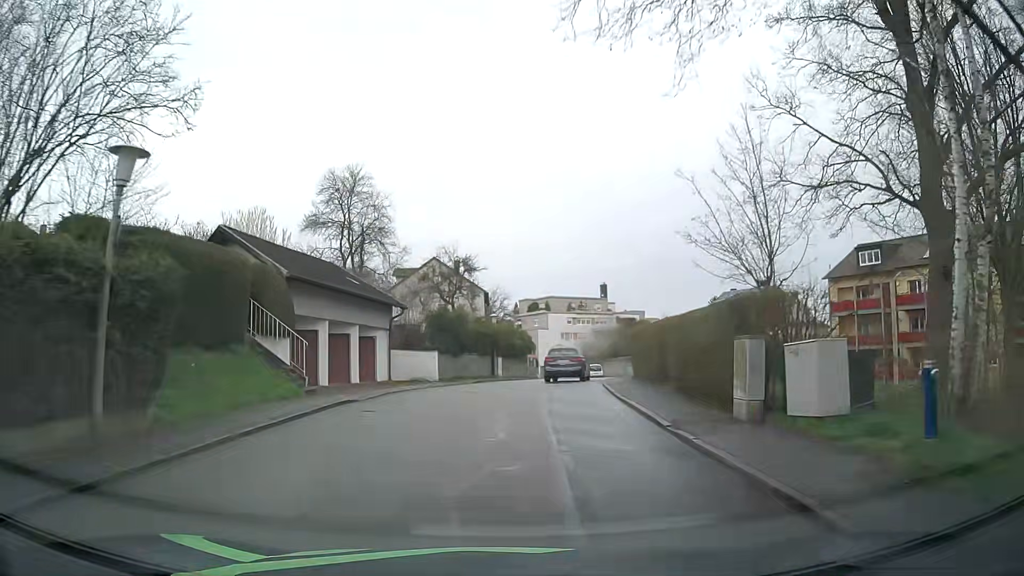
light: Day
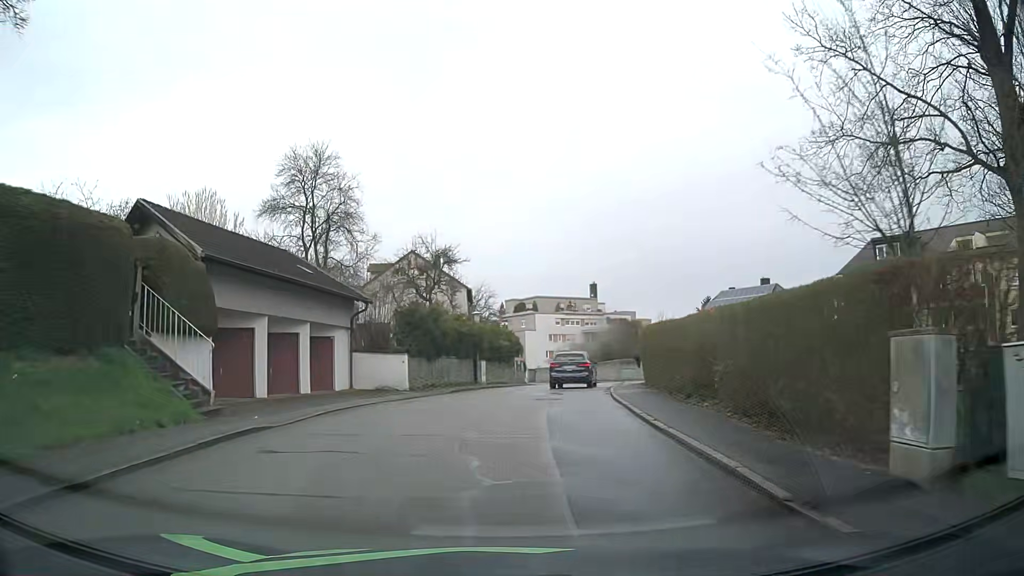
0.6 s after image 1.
(+0.1, +5.3) m; +1°
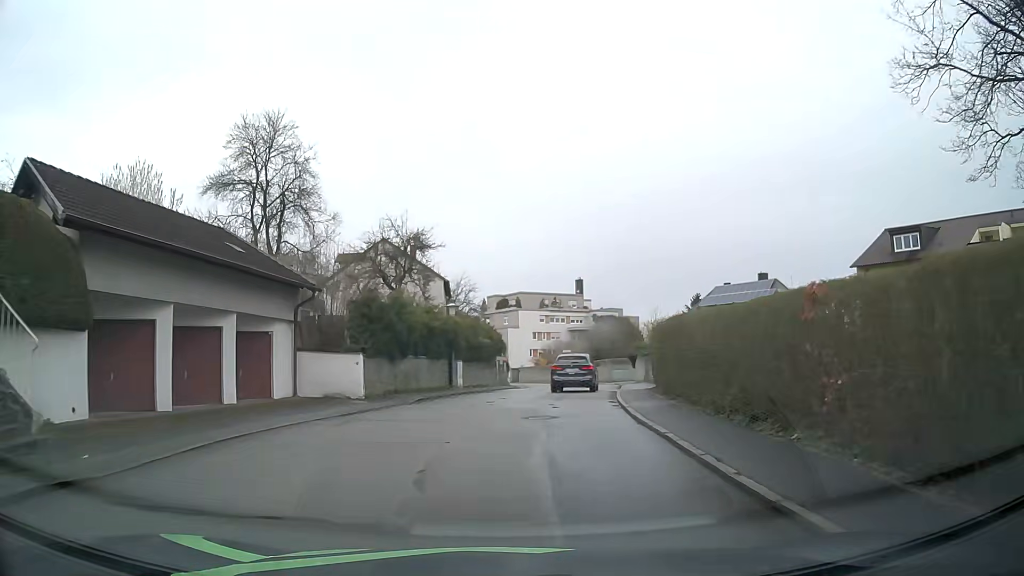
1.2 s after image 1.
(+0.1, +5.1) m; +1°
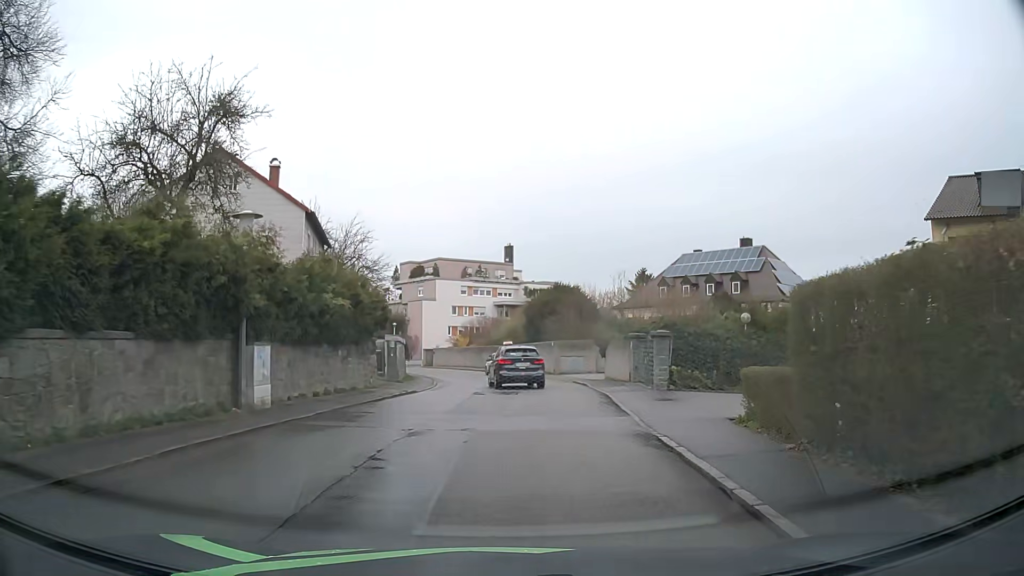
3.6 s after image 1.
(+1.2, +17.8) m; +7°
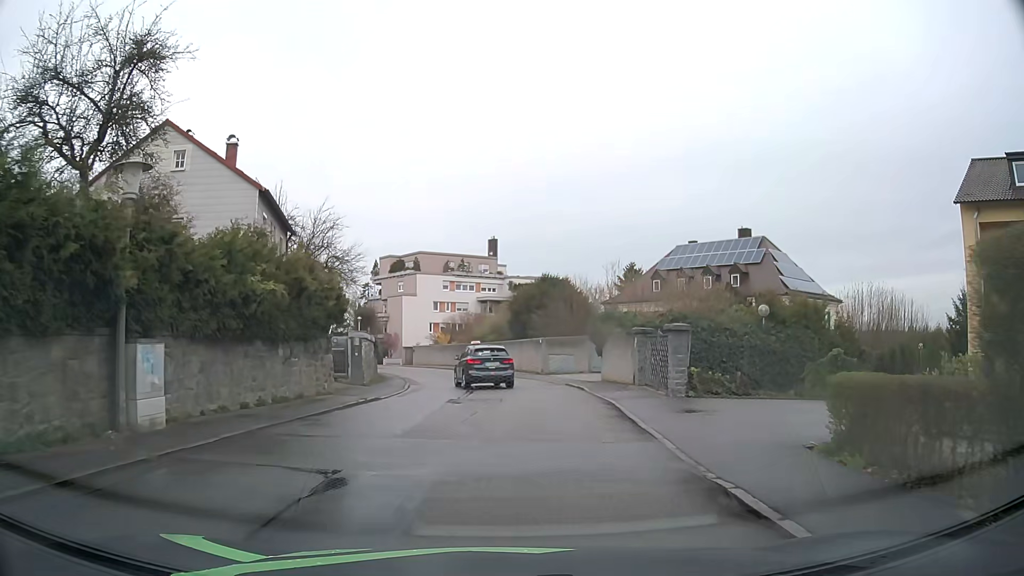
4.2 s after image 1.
(+0.1, +4.0) m; +1°
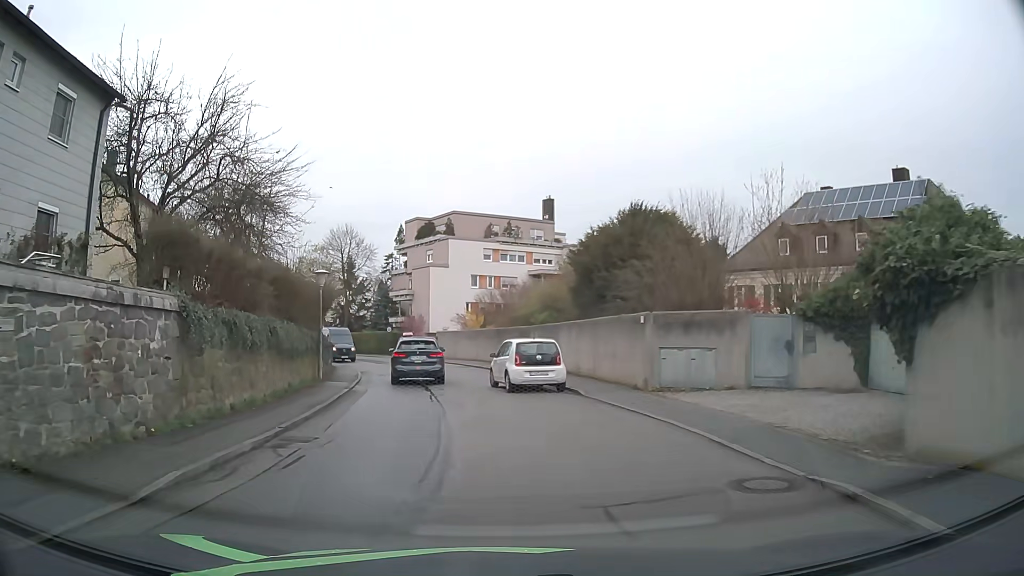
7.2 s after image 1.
(+0.2, +20.6) m; -4°
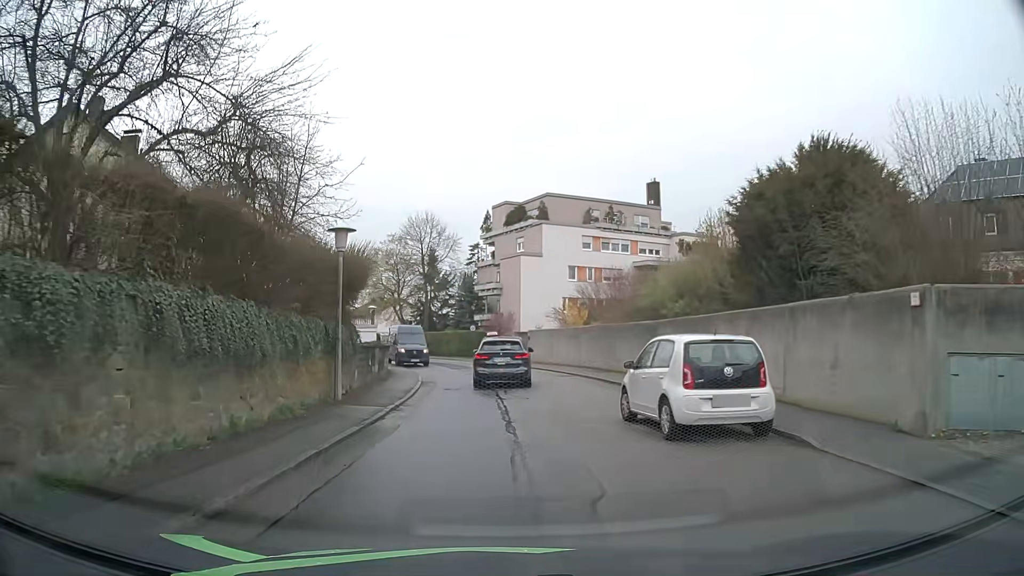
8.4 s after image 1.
(-0.7, +9.3) m; -8°
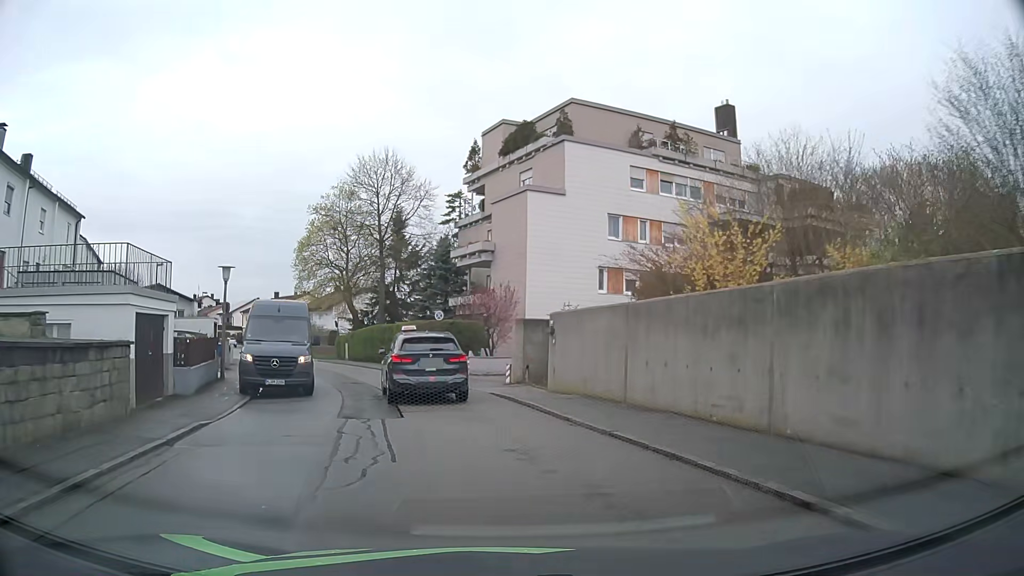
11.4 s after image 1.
(-0.1, +24.8) m; 0°
